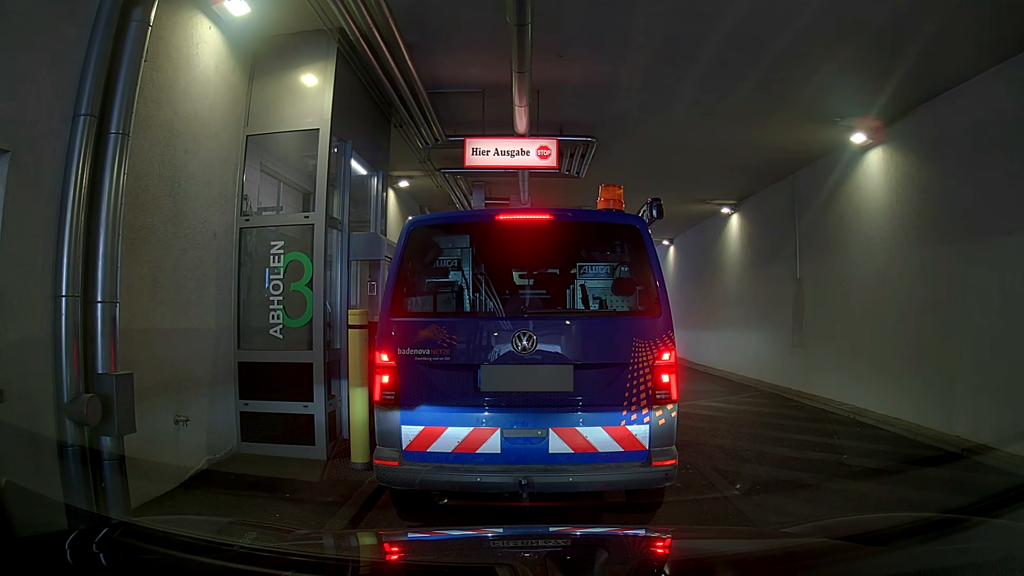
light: Day
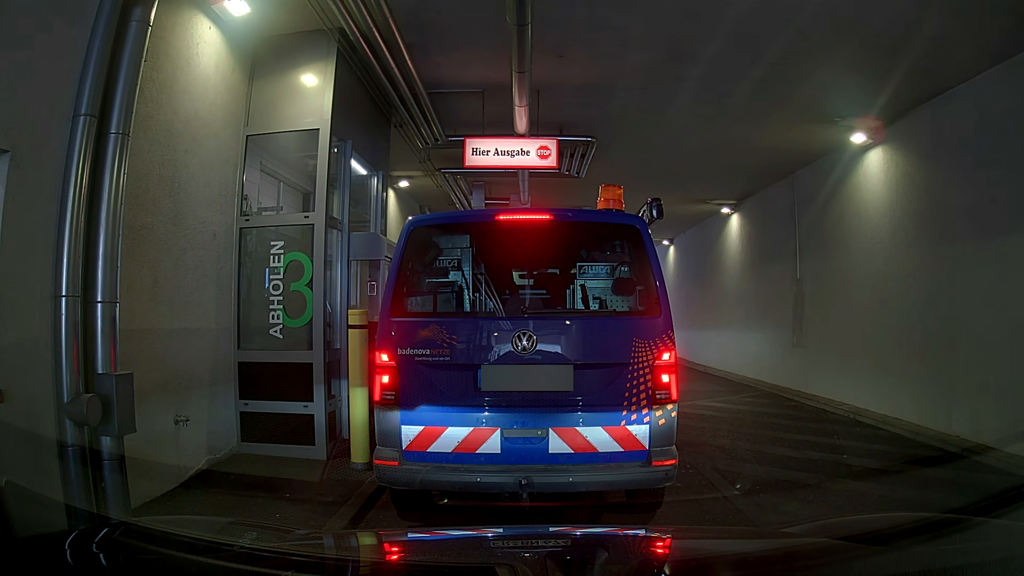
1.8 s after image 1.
(0.0, 0.0) m; 0°
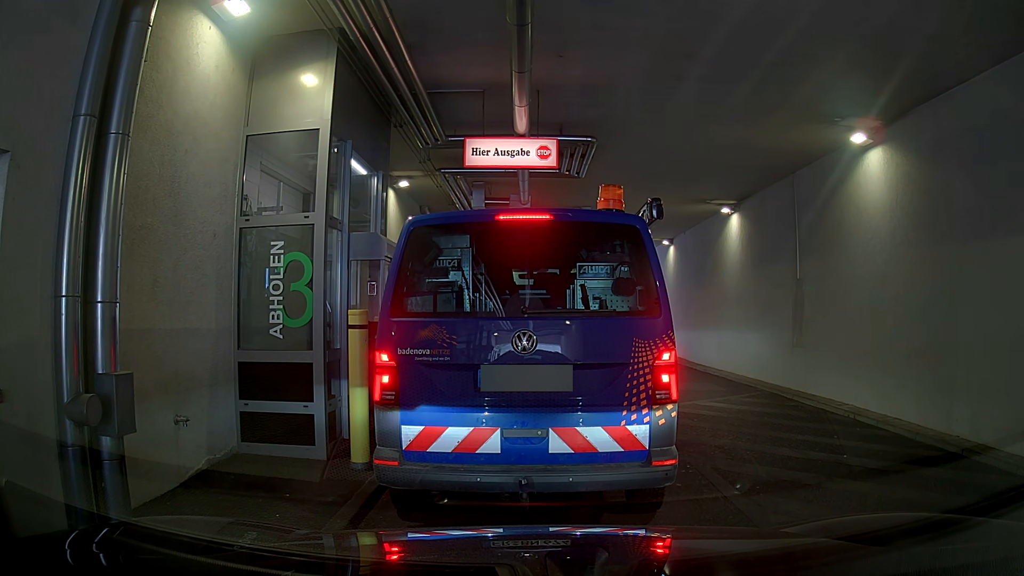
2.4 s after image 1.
(0.0, 0.0) m; 0°
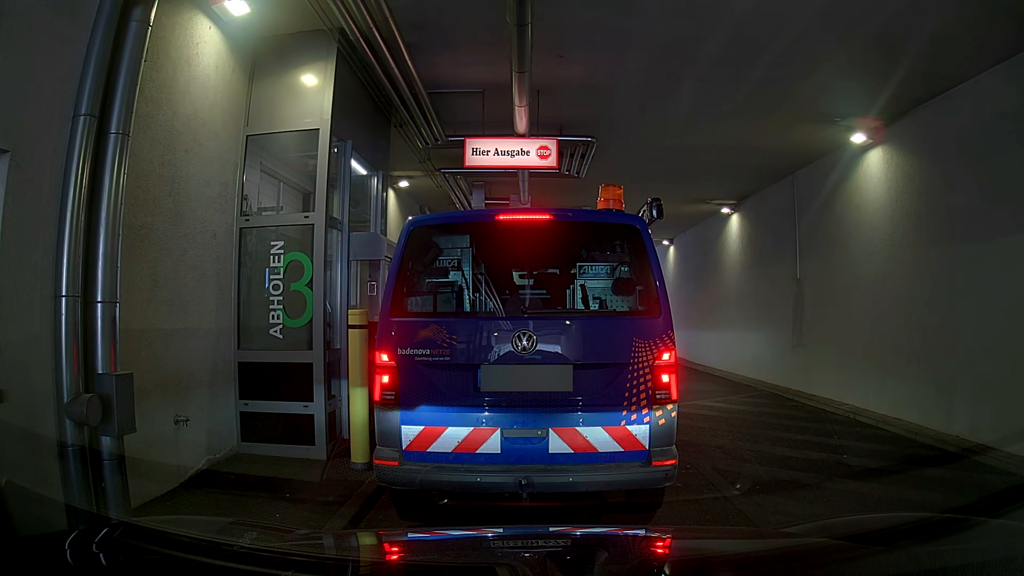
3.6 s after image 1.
(0.0, 0.0) m; 0°
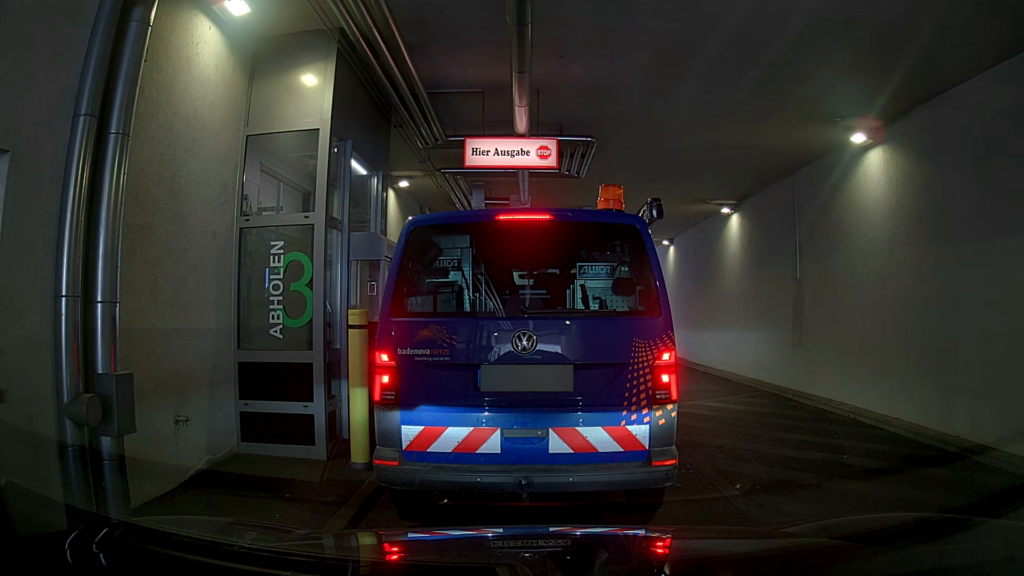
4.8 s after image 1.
(0.0, 0.0) m; 0°
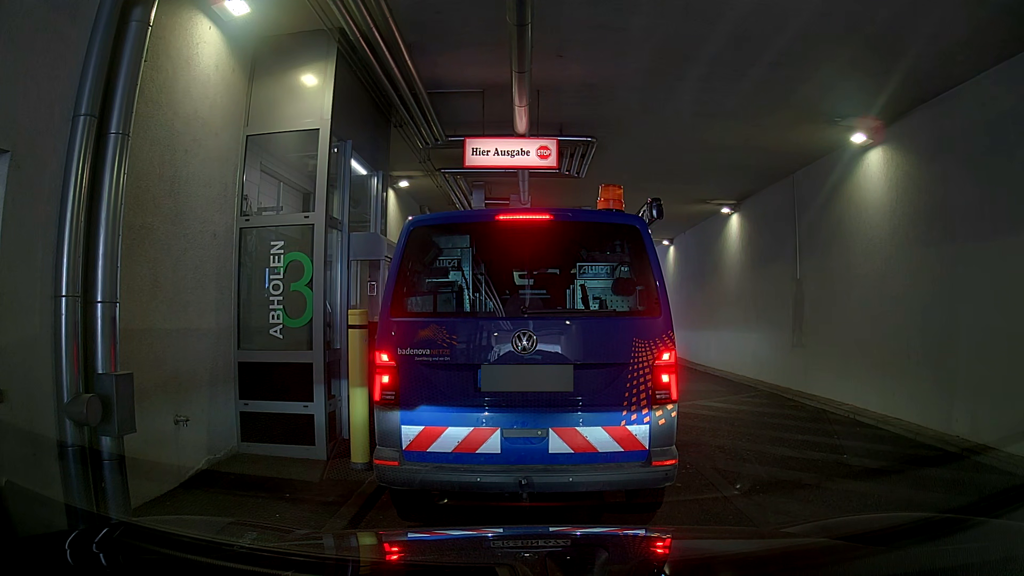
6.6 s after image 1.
(0.0, 0.0) m; 0°
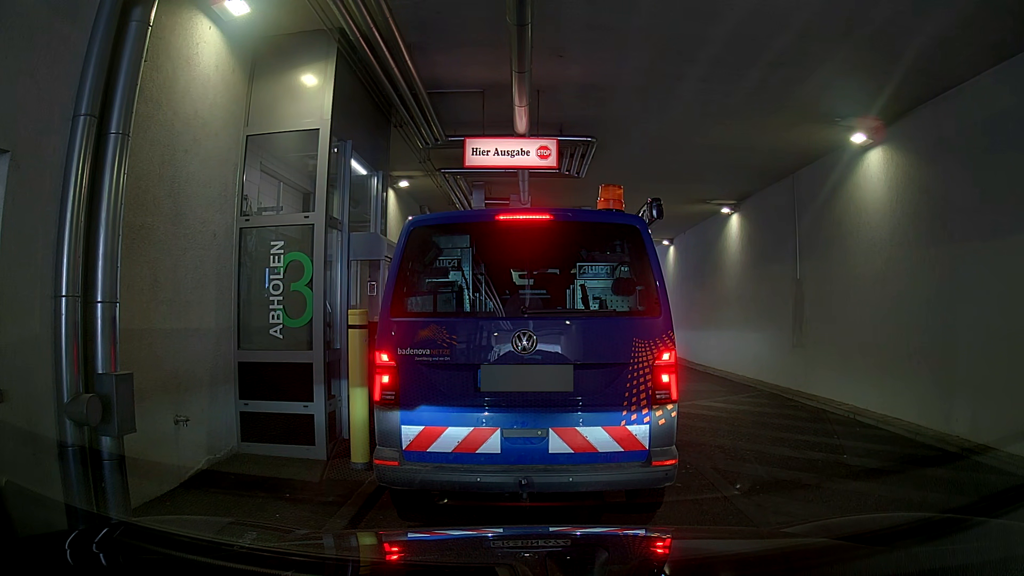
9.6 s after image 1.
(0.0, 0.0) m; 0°
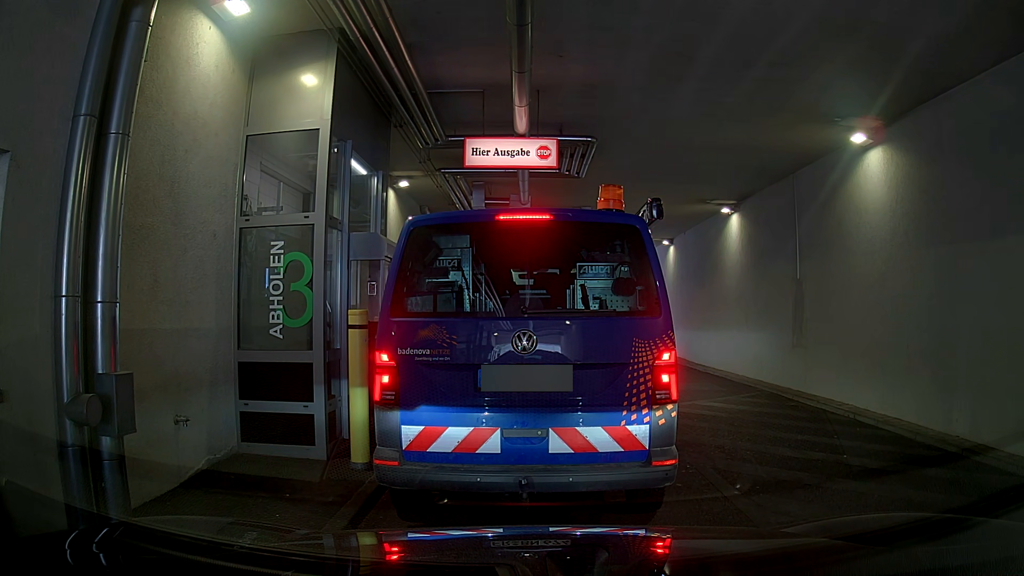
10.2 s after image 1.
(0.0, 0.0) m; 0°
